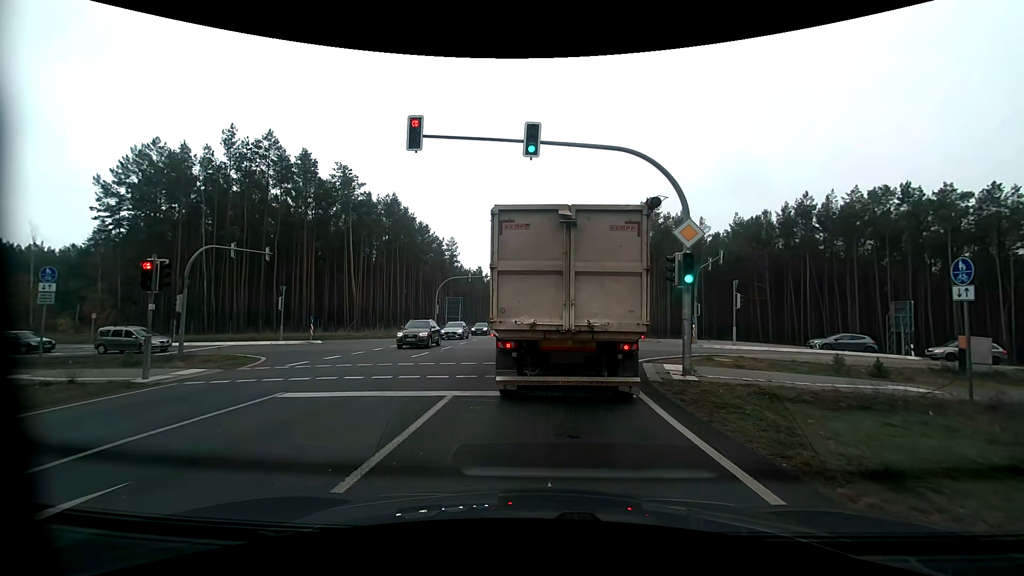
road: primary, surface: asphalt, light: Day
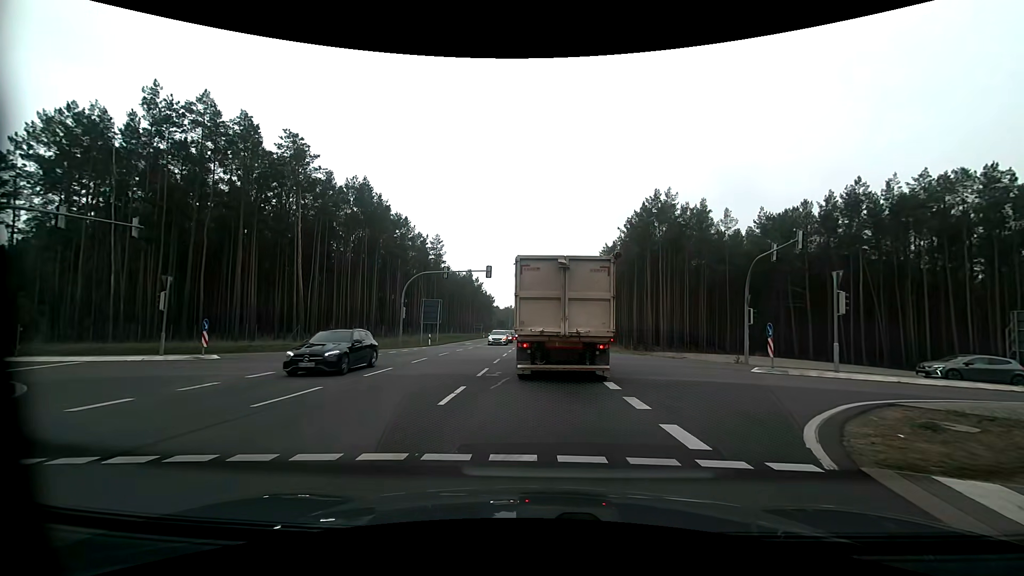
(+0.2, +11.2) m; +2°
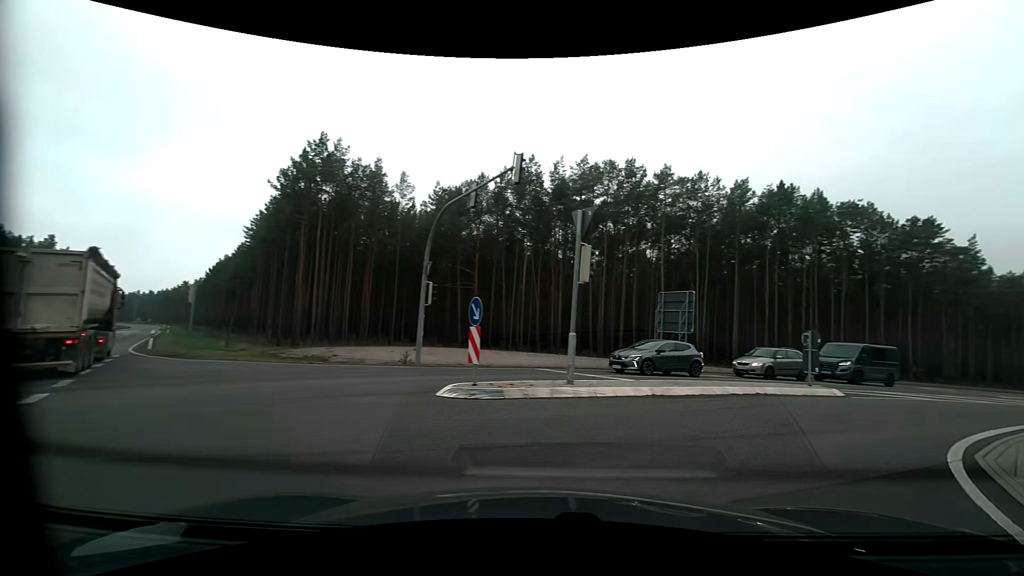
(+3.0, +12.4) m; +36°
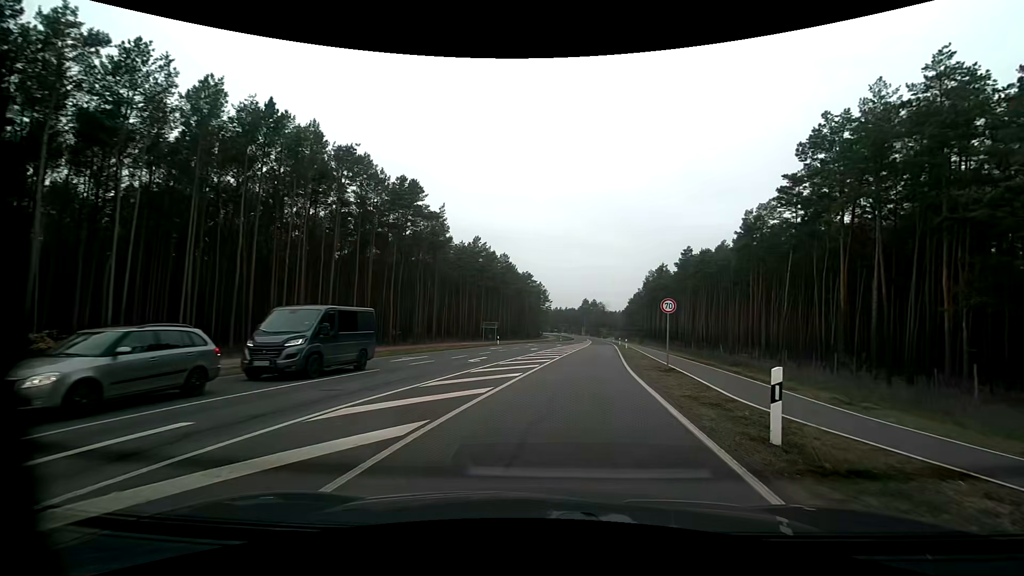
(+7.7, +13.6) m; +52°
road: secondary
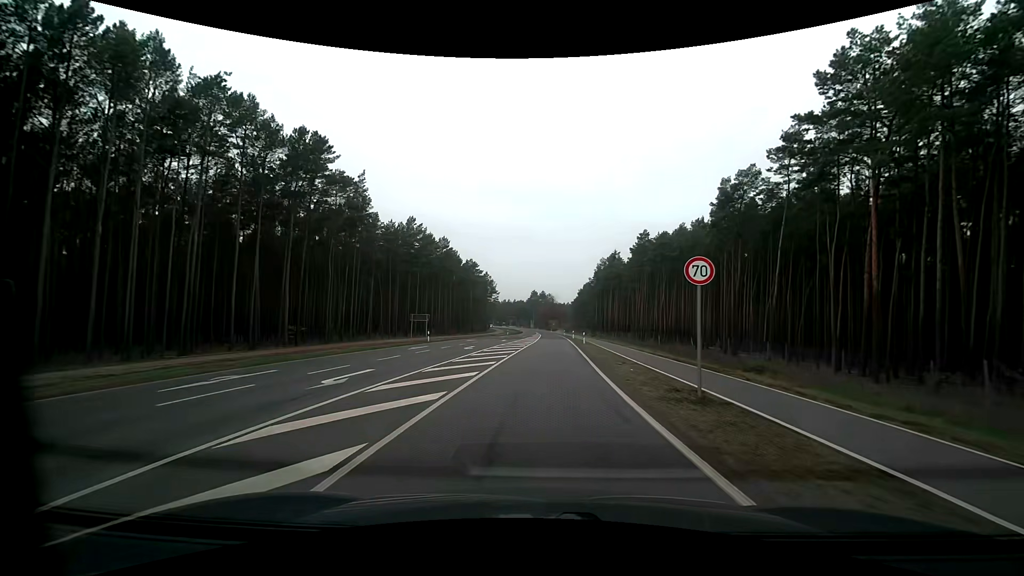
(+0.8, +11.1) m; +6°
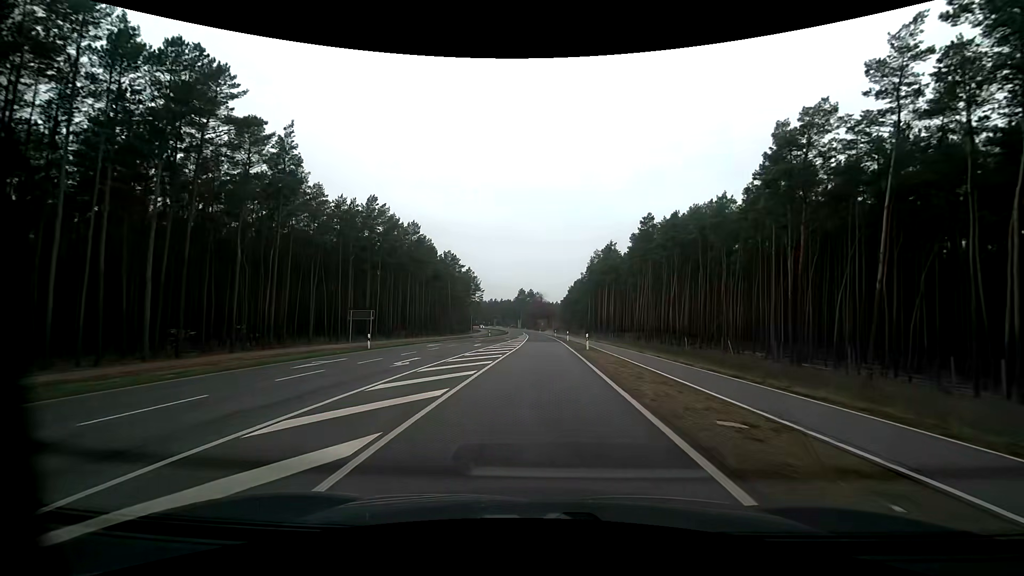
(+0.2, +13.8) m; +2°
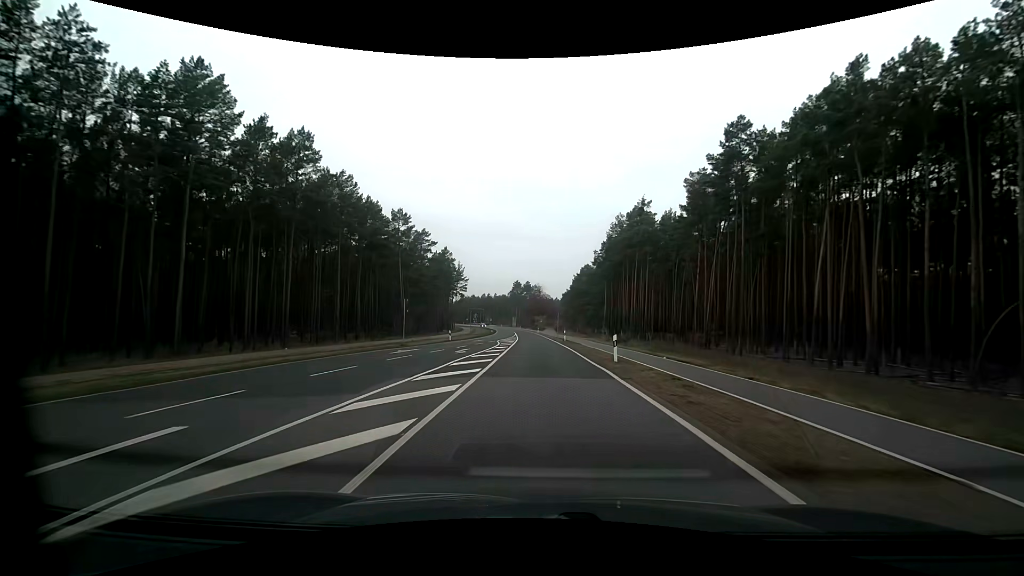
(+0.1, +36.2) m; 0°
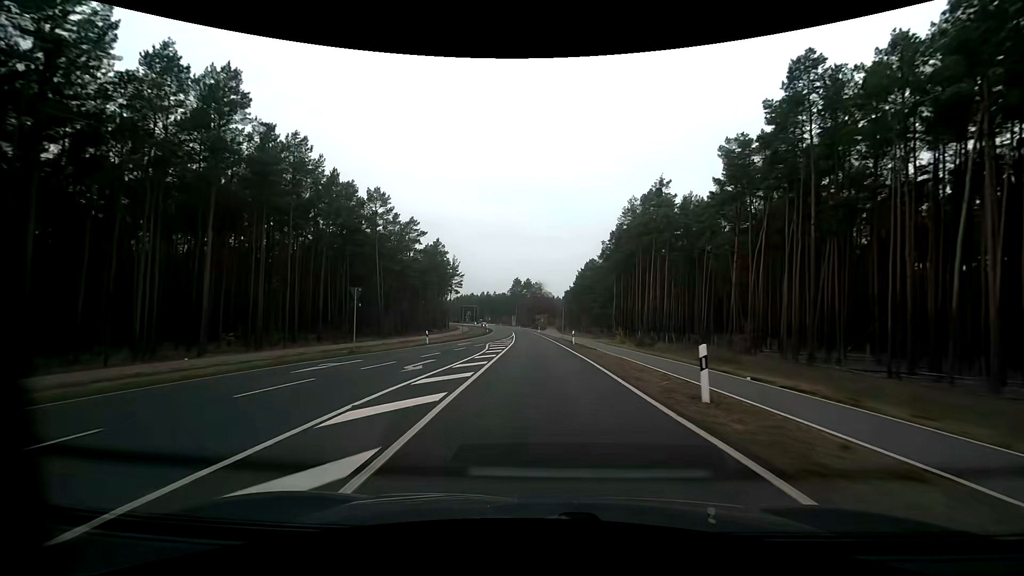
(0.0, +10.3) m; 0°
(0, +10) (0, +20) (0, +30) (0, +40) (0, +50) (-1, +60) (-1, +70) (-2, +80) (-2, +90) (-3, +100) m
